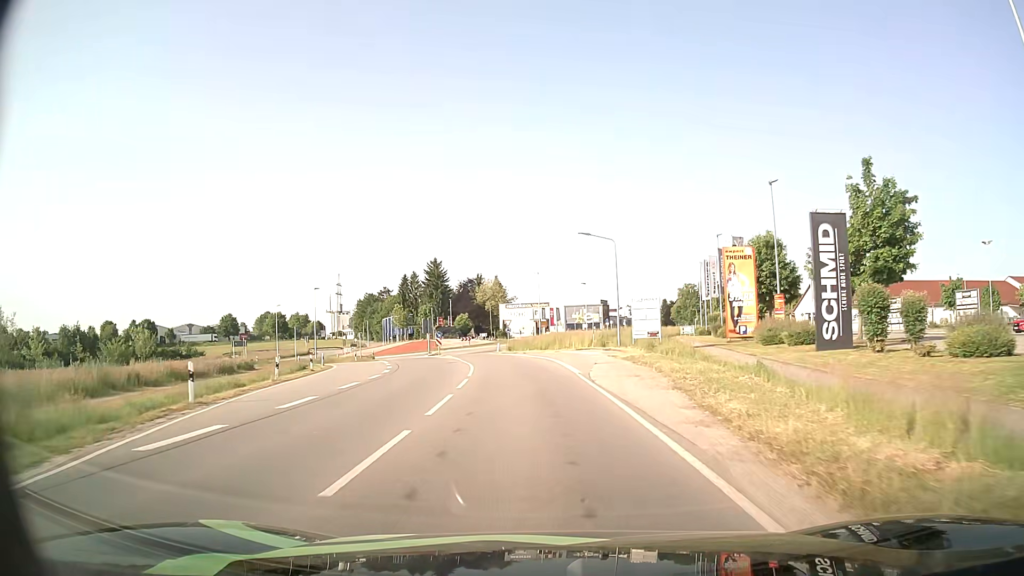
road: tertiary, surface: asphalt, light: Day
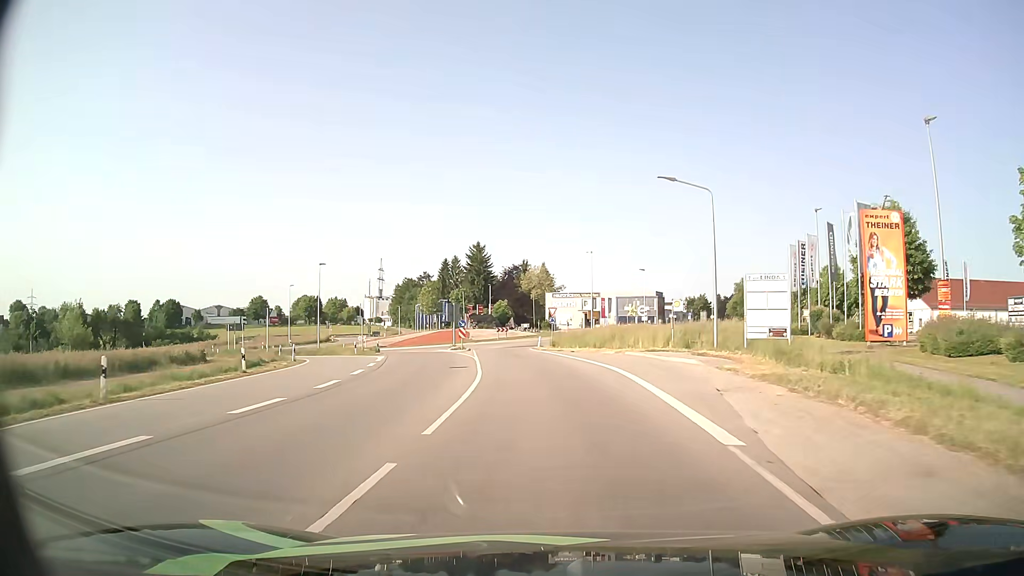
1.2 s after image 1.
(-0.6, +14.9) m; -5°
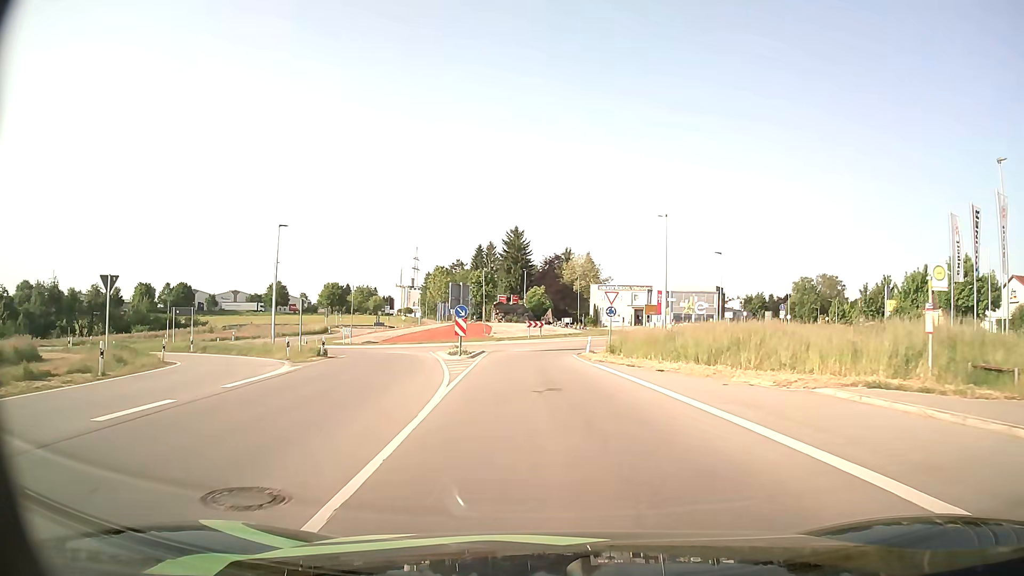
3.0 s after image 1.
(-0.6, +21.0) m; -3°
(0, +10) (-1, +20) (-1, +30) (0, +40) (+3, +49) (+7, +58) (+11, +68) (+15, +77) (+20, +86) (+25, +94) m
